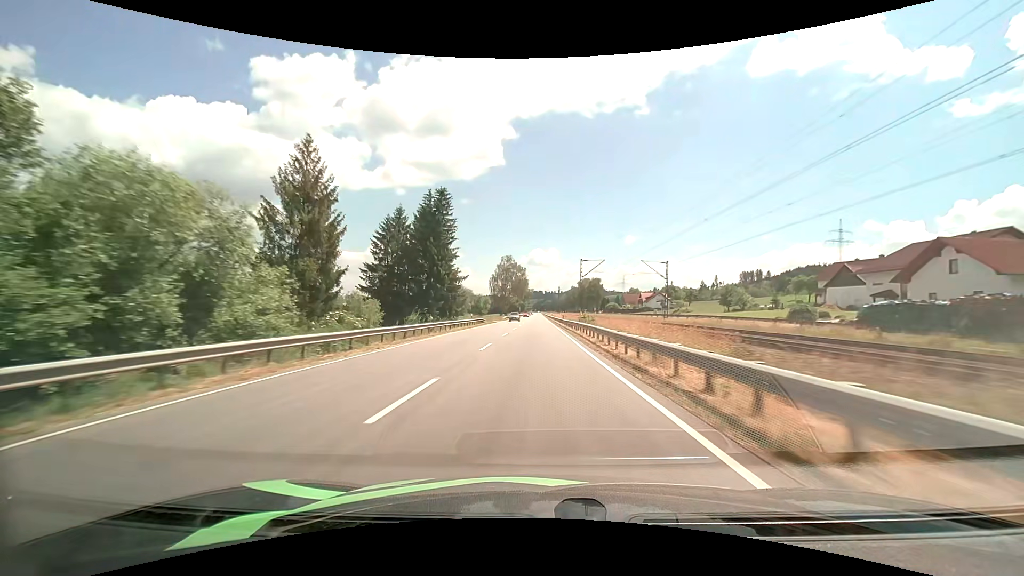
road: primary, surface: asphalt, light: Day
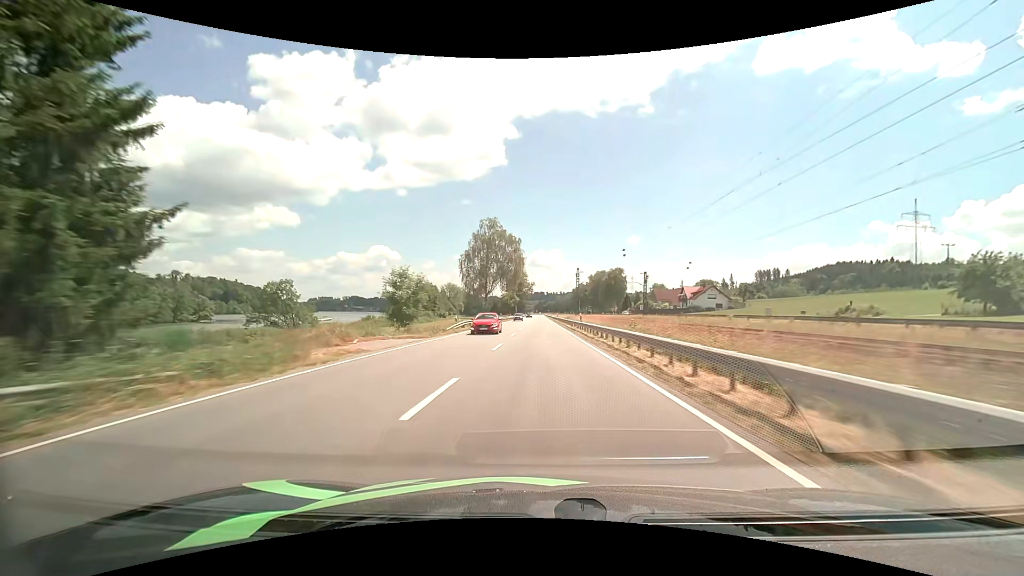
(-0.4, +60.4) m; 0°
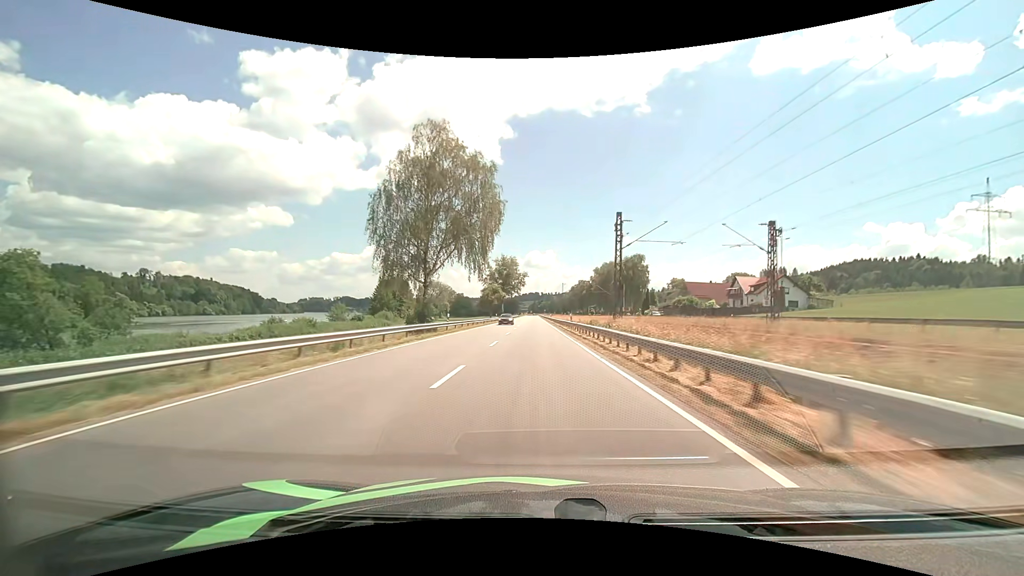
(+0.1, +45.6) m; 0°
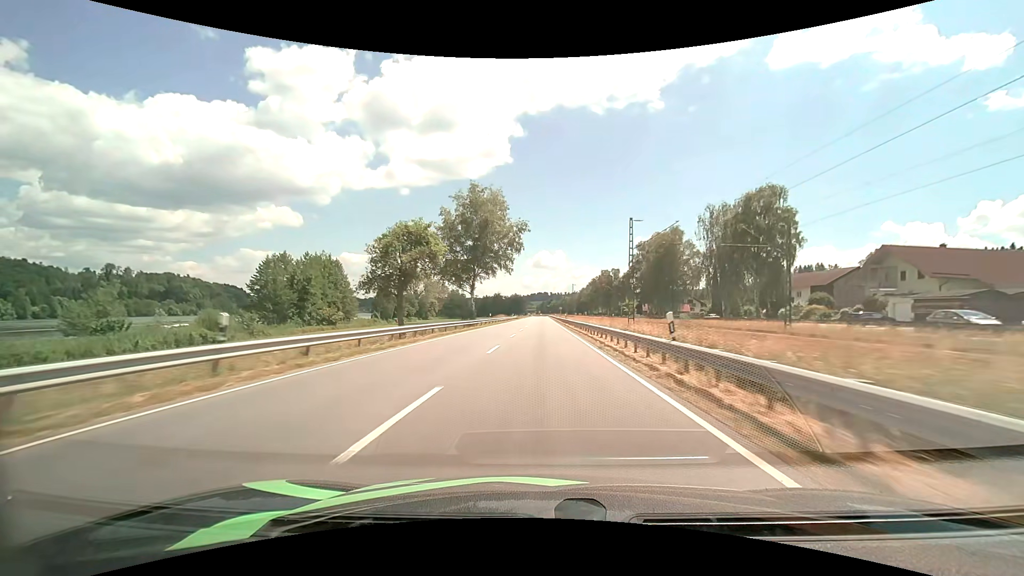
(-0.5, +76.5) m; -1°
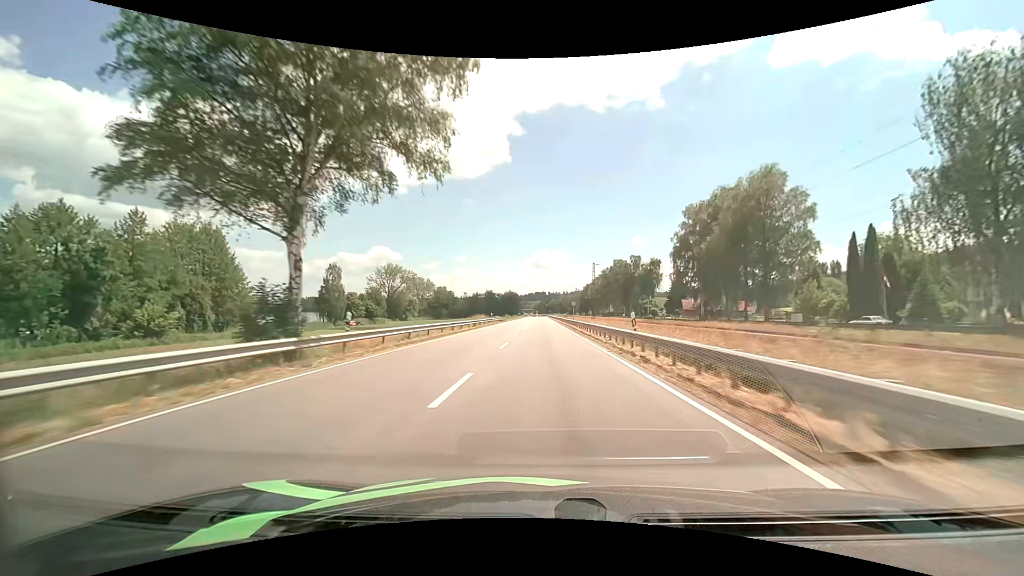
(+0.2, +46.2) m; 0°
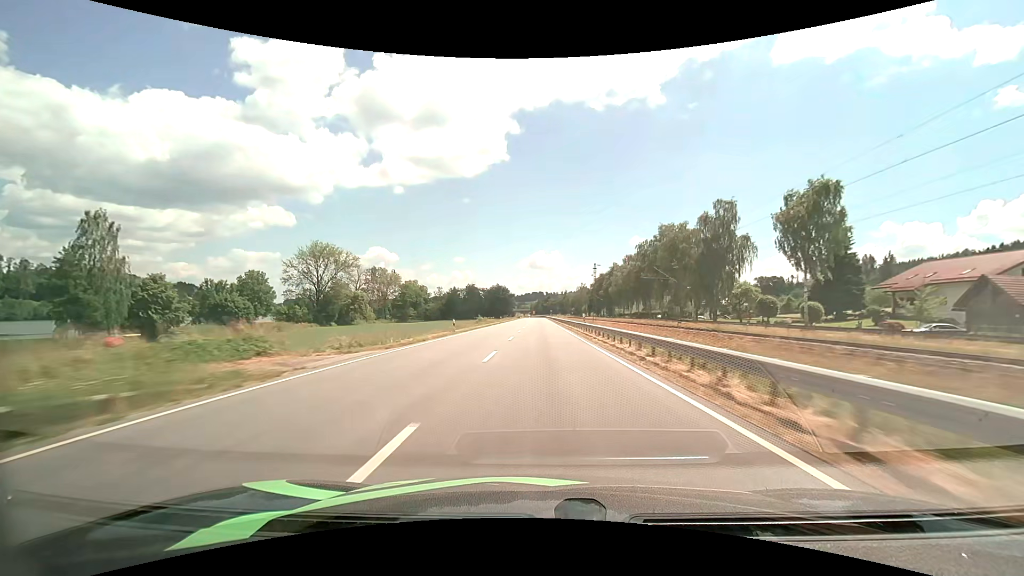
(+0.3, +77.7) m; 0°
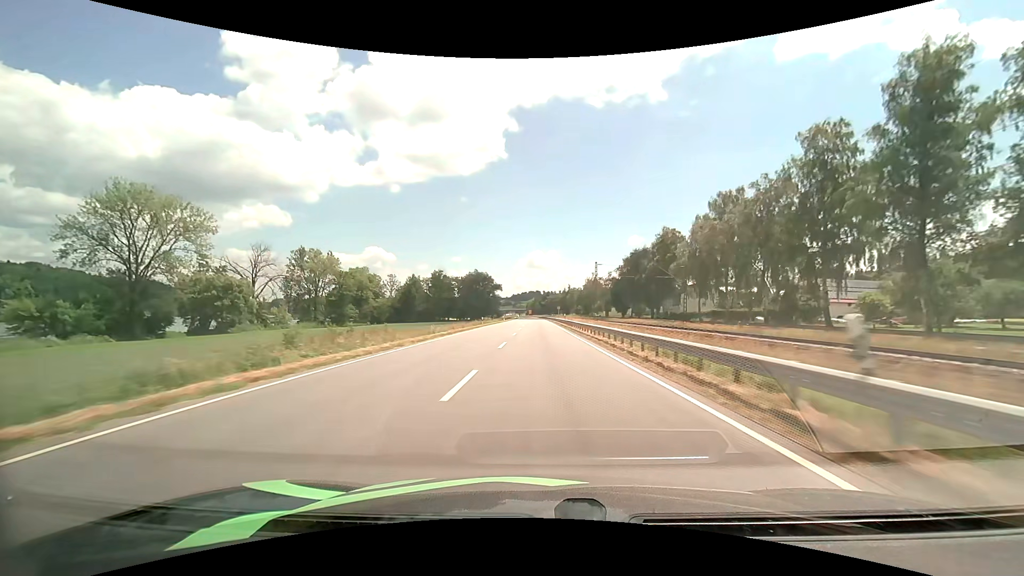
(0.0, +78.8) m; 0°
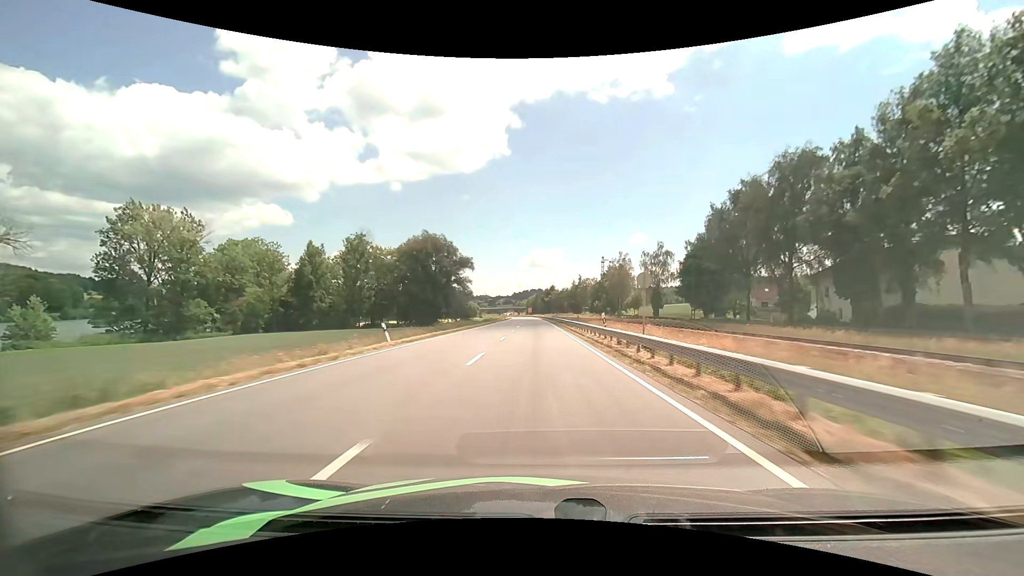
(0.0, +79.2) m; 0°
(0, +10) (0, +20) (0, +30) (0, +40) (0, +50) (0, +60) (0, +70) (-1, +80) (-1, +90) (-1, +100) m
